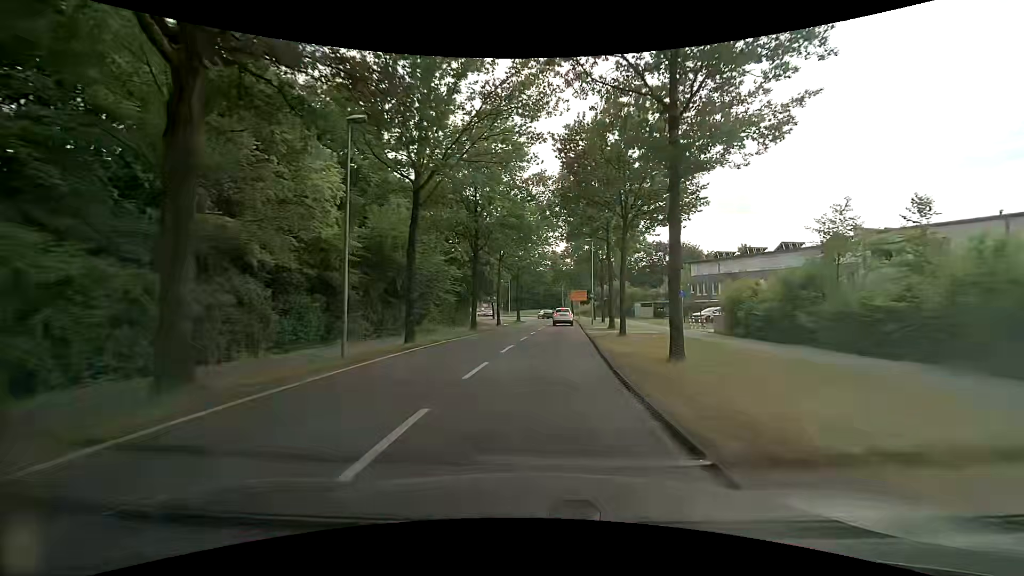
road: tertiary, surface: asphalt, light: Day
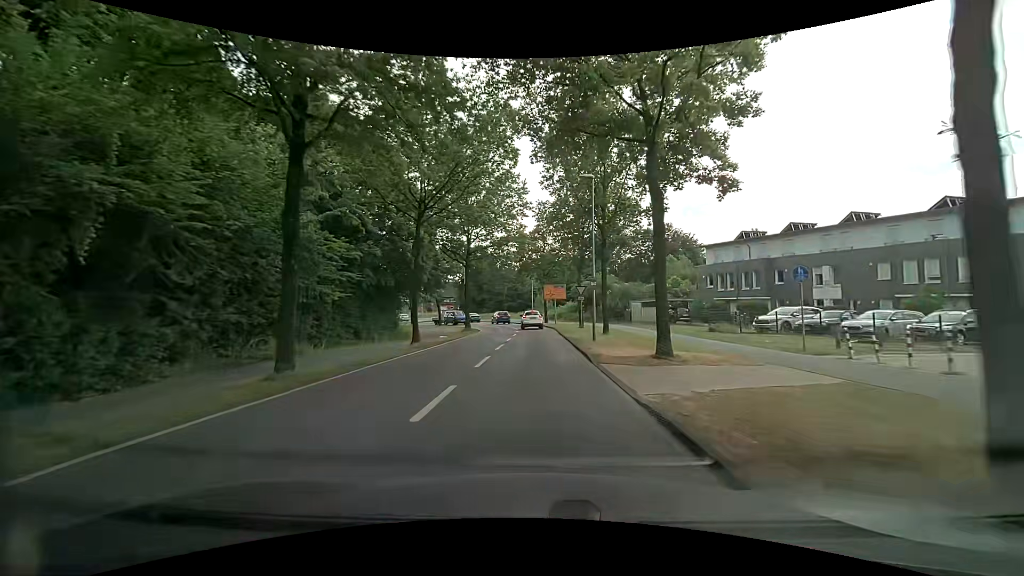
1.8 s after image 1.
(+0.9, +21.7) m; +4°
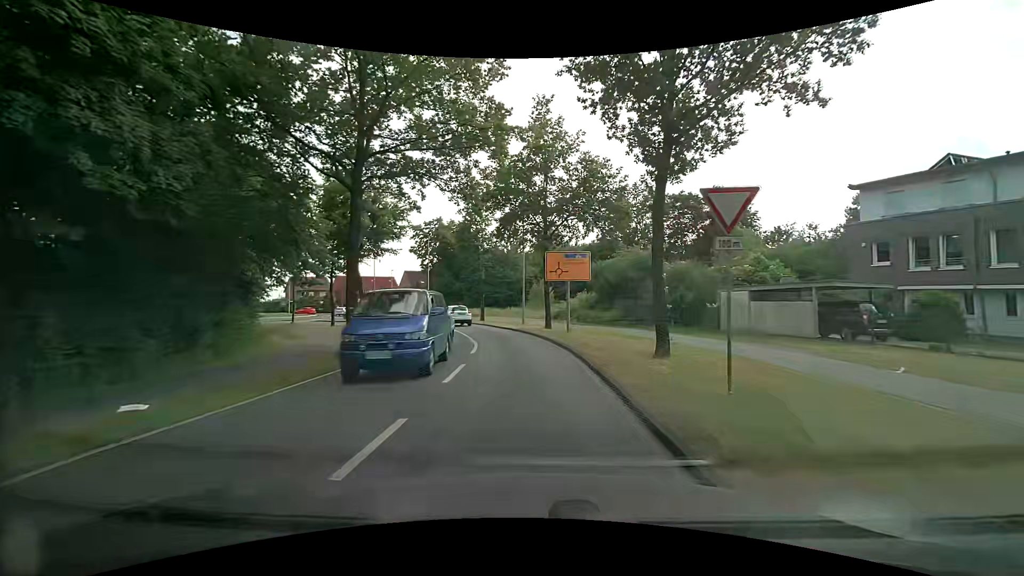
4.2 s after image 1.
(+0.3, +27.2) m; 0°
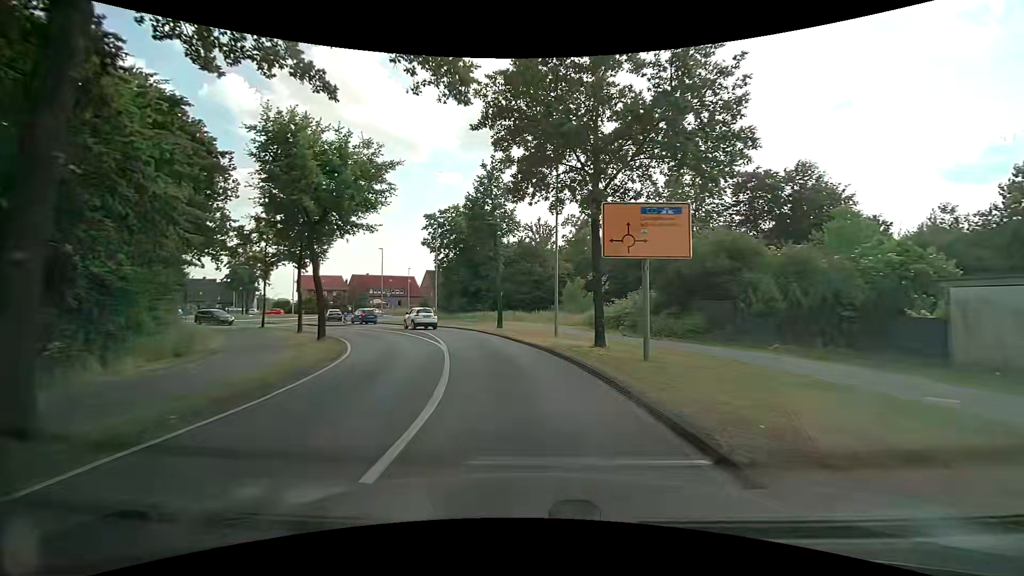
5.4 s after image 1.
(-0.2, +12.5) m; -3°
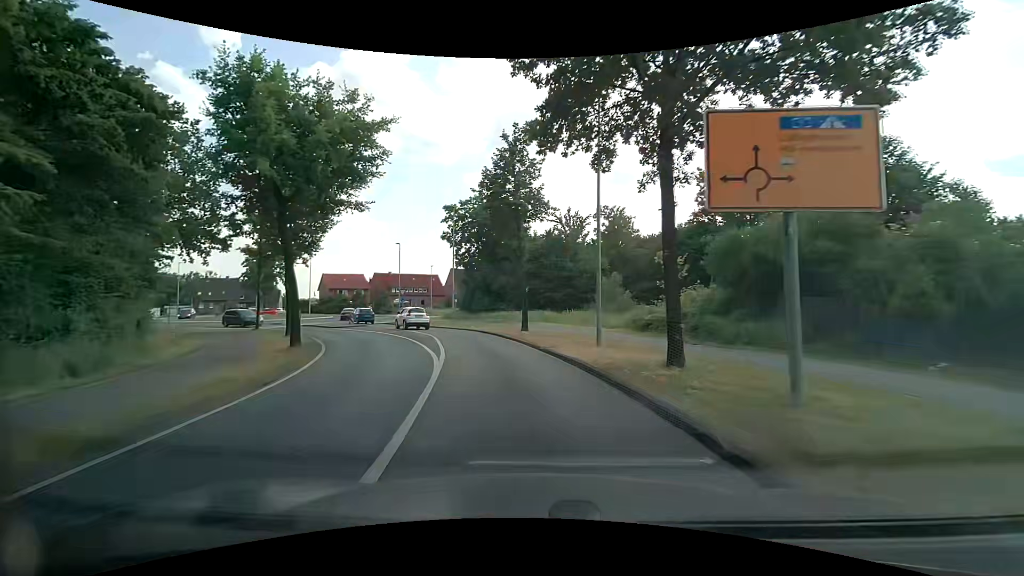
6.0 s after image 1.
(-0.1, +6.1) m; -2°
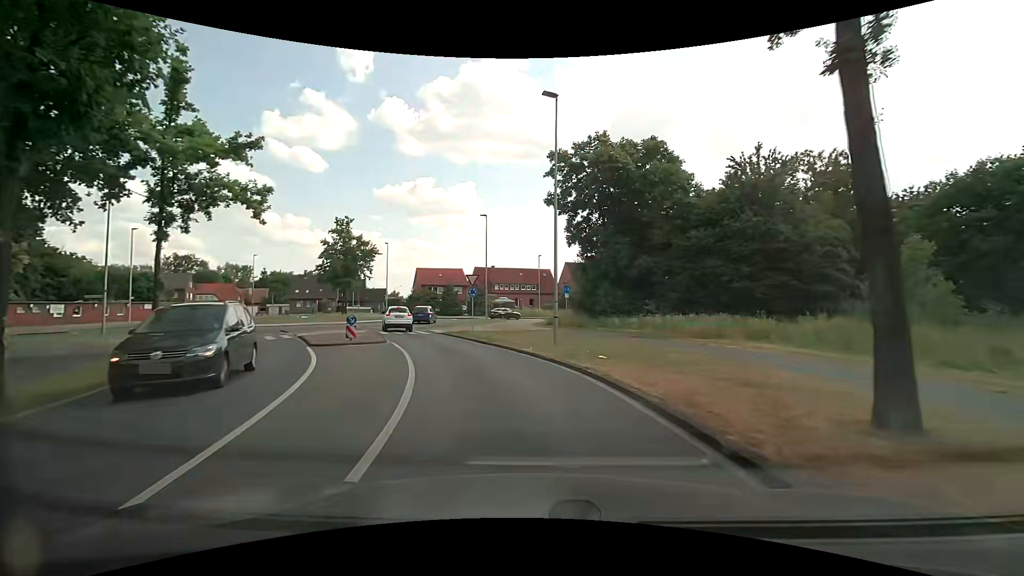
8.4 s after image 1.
(-3.0, +22.7) m; -14°
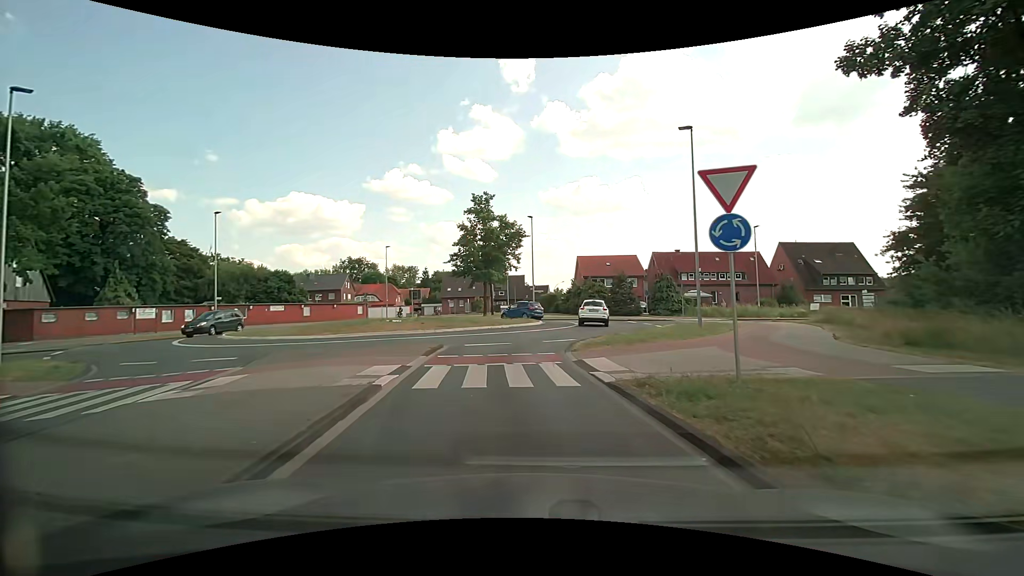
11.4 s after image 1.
(-3.3, +20.6) m; -19°
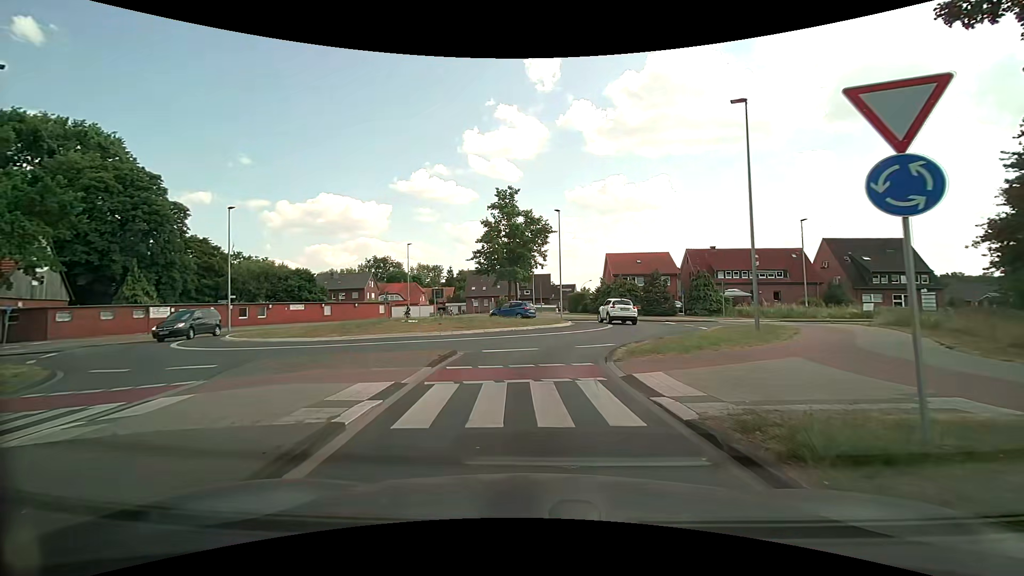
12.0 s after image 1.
(-0.1, +2.7) m; -1°
(-1, +10) (0, +20) (+4, +29) (+4, +38) (-3, +45) (-13, +46) (-21, +40) (-27, +32) (-35, +27) (-45, +24) m
